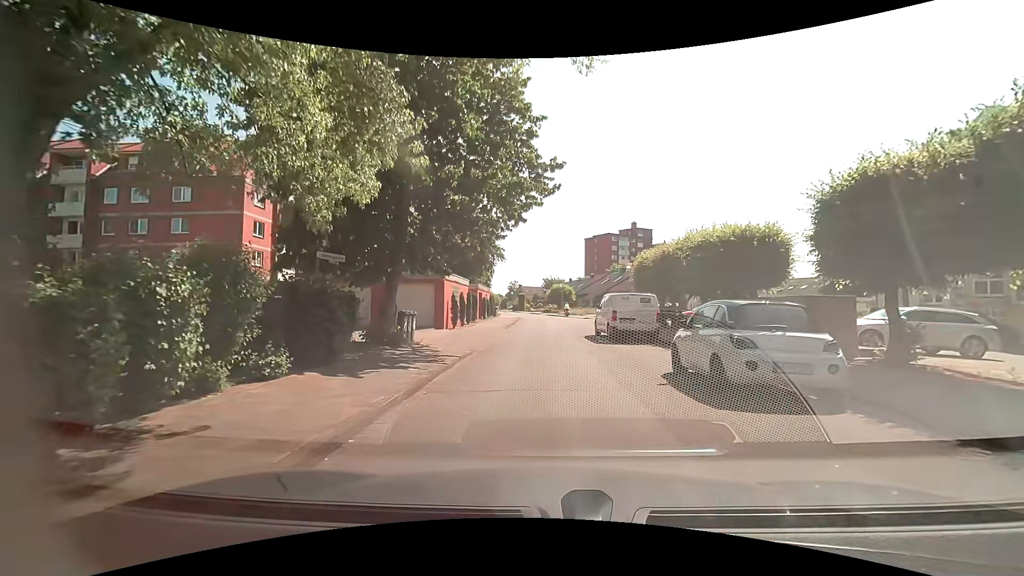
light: Day
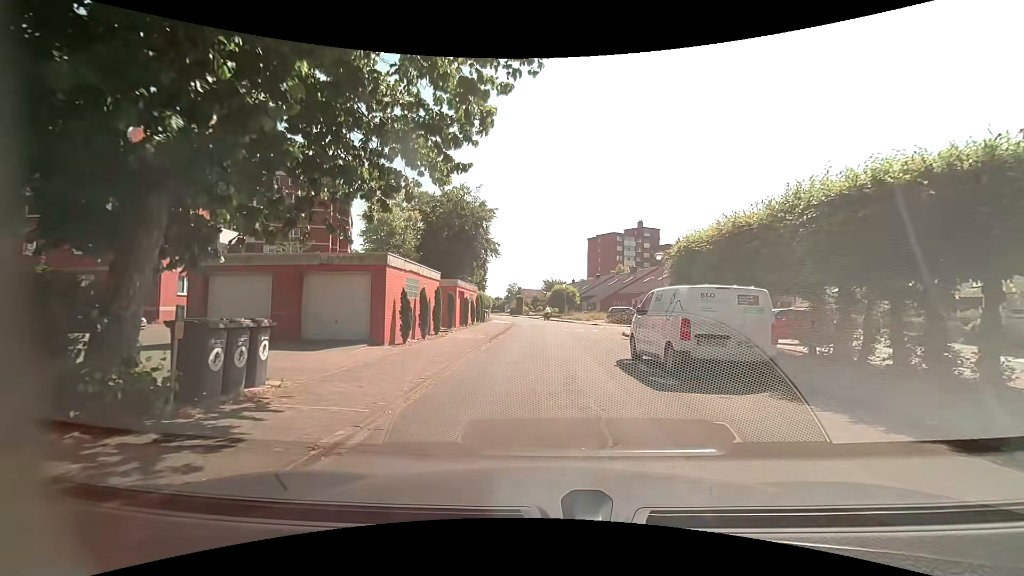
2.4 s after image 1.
(-0.4, +9.4) m; -2°
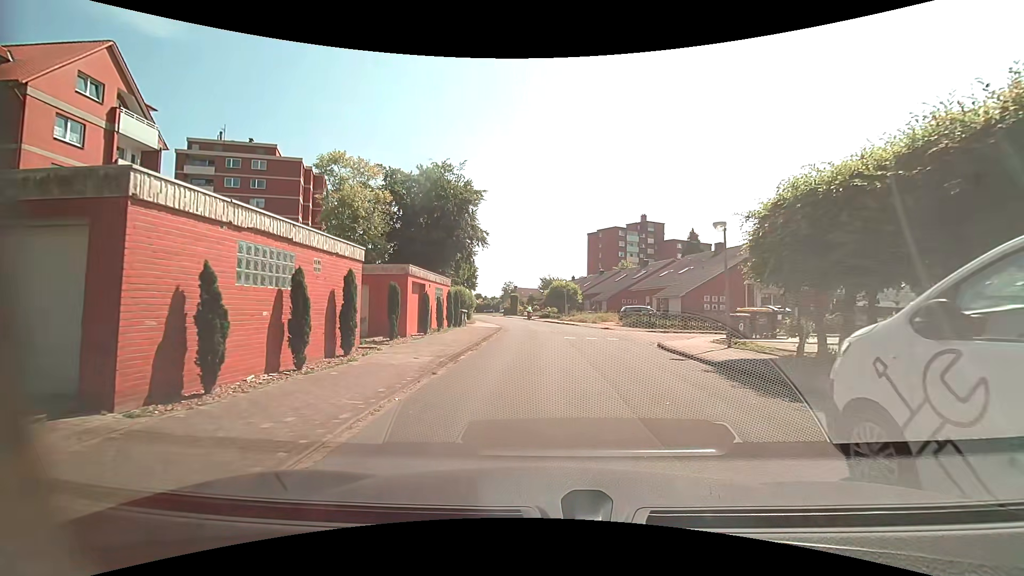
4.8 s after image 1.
(-0.1, +9.8) m; -1°
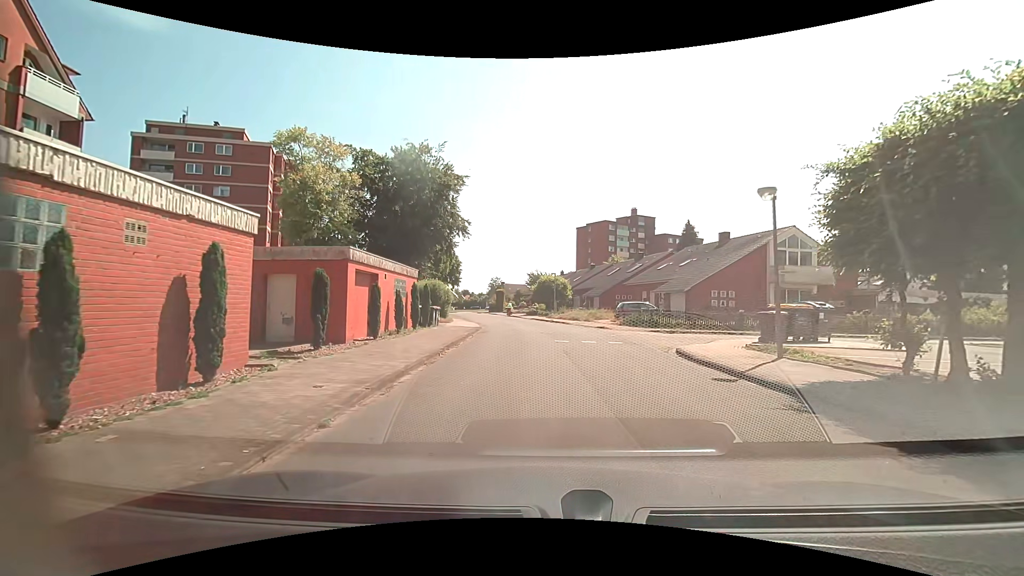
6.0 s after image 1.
(+0.1, +4.6) m; +1°
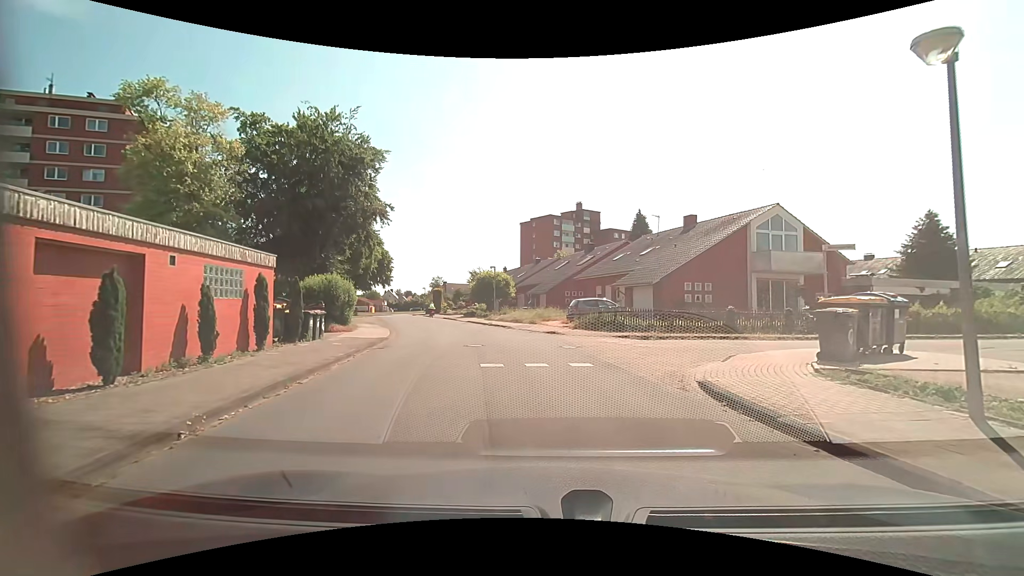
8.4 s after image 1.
(+0.5, +7.5) m; +7°
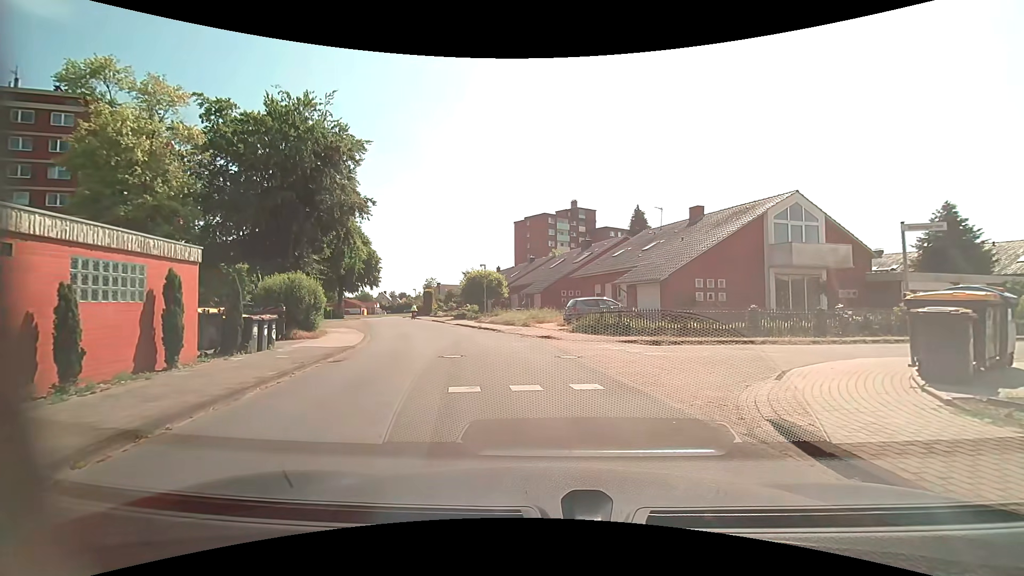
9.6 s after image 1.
(0.0, +3.0) m; 0°
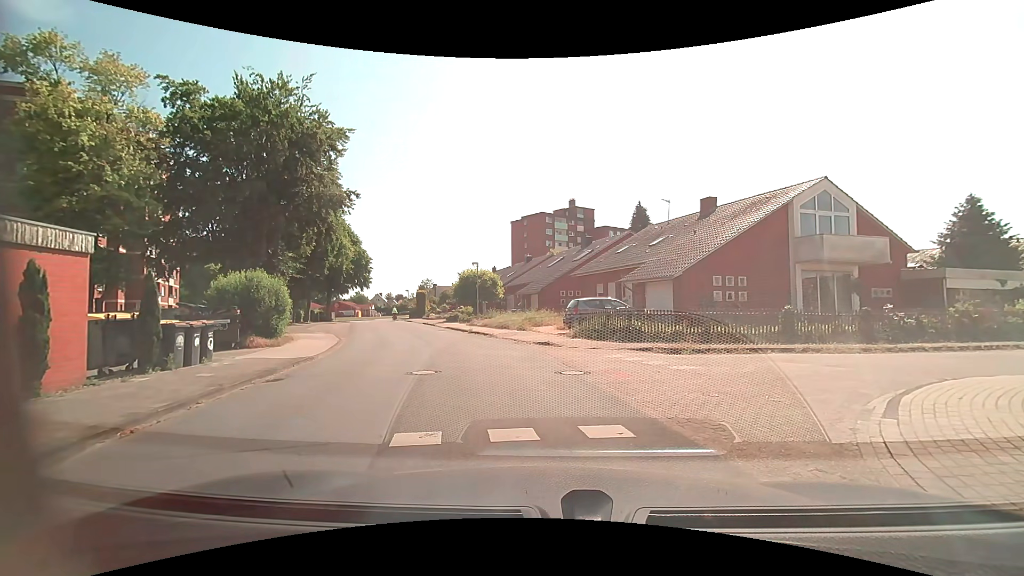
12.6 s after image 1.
(0.0, +2.7) m; 0°
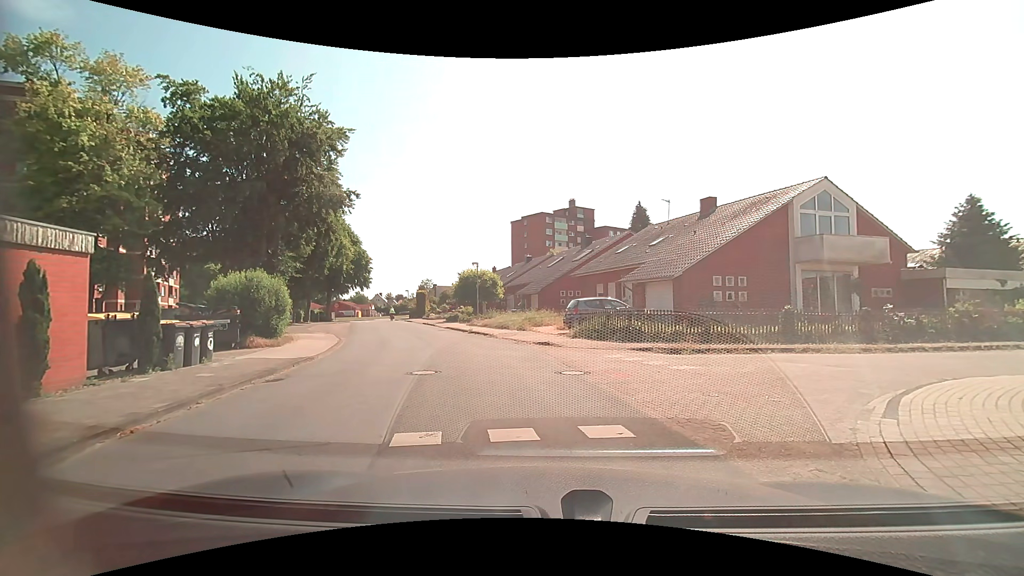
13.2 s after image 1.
(0.0, 0.0) m; 0°
